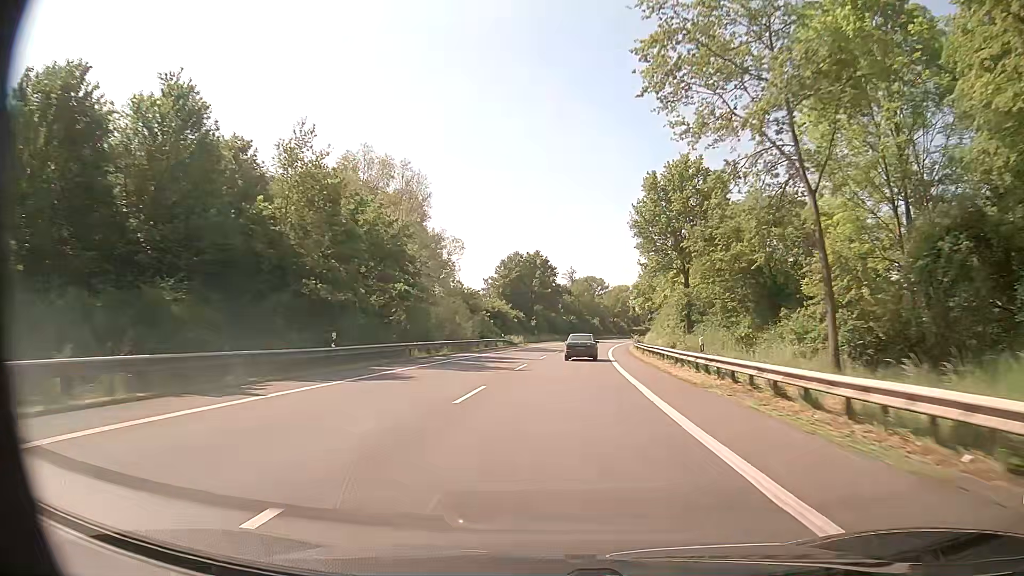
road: primary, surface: asphalt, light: Day
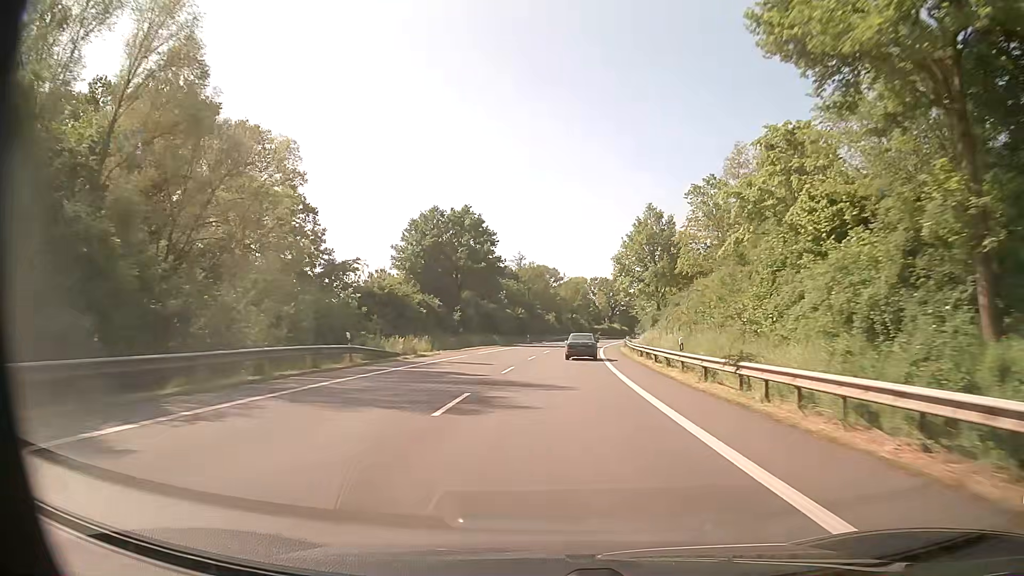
(+1.3, +38.7) m; +4°
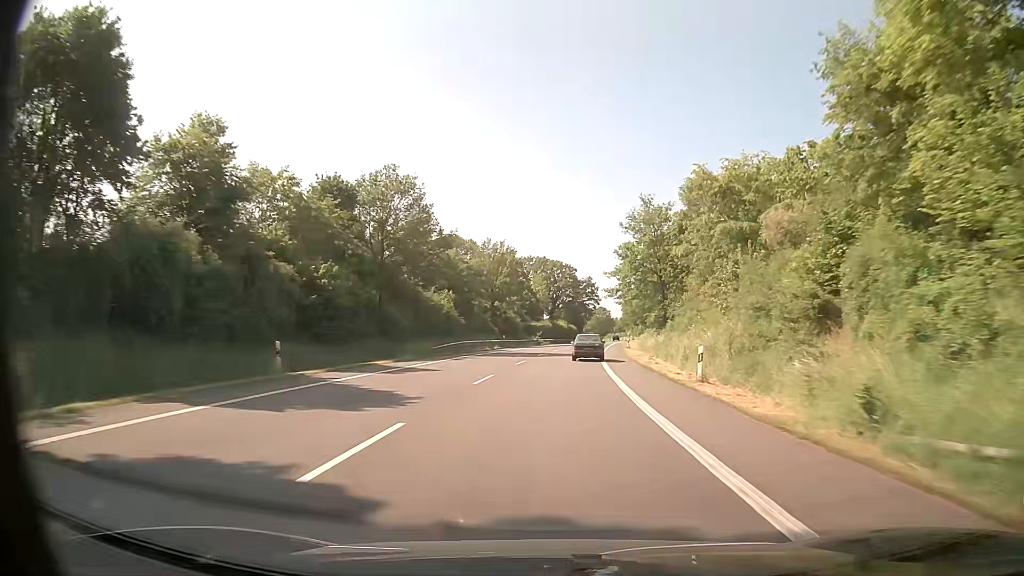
(+3.5, +65.8) m; +6°
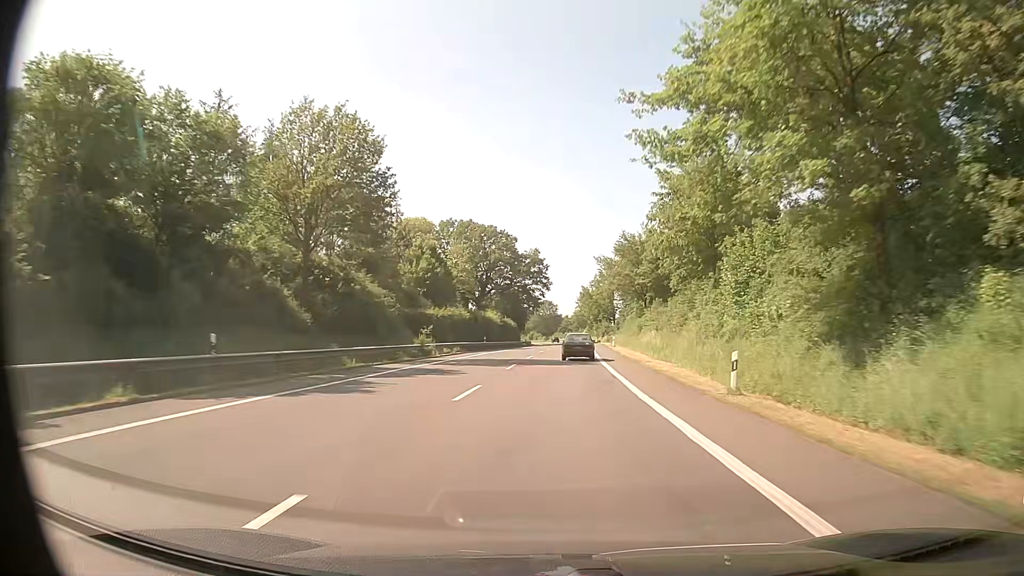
(+2.4, +53.4) m; +5°
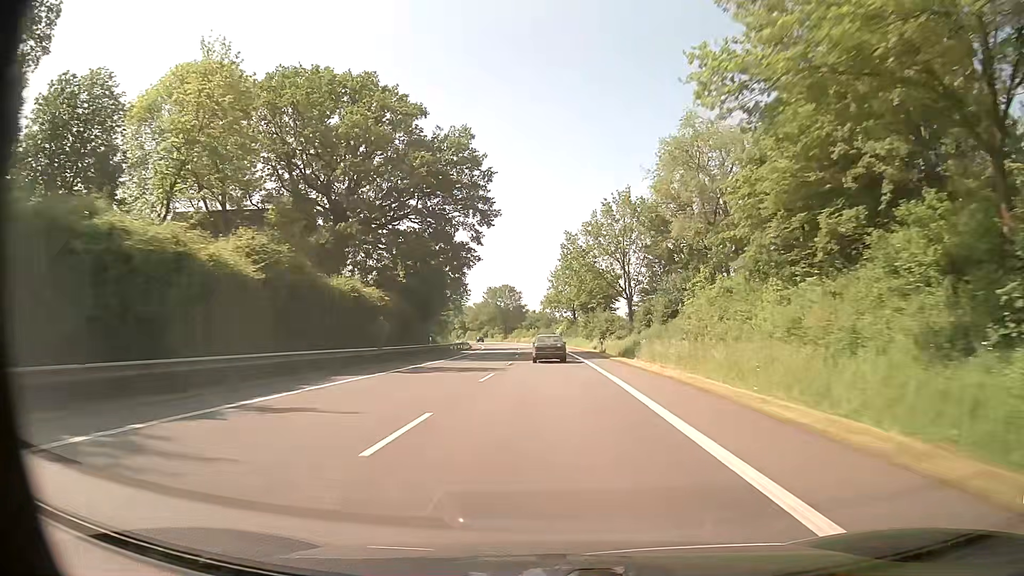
(+2.2, +66.9) m; +3°
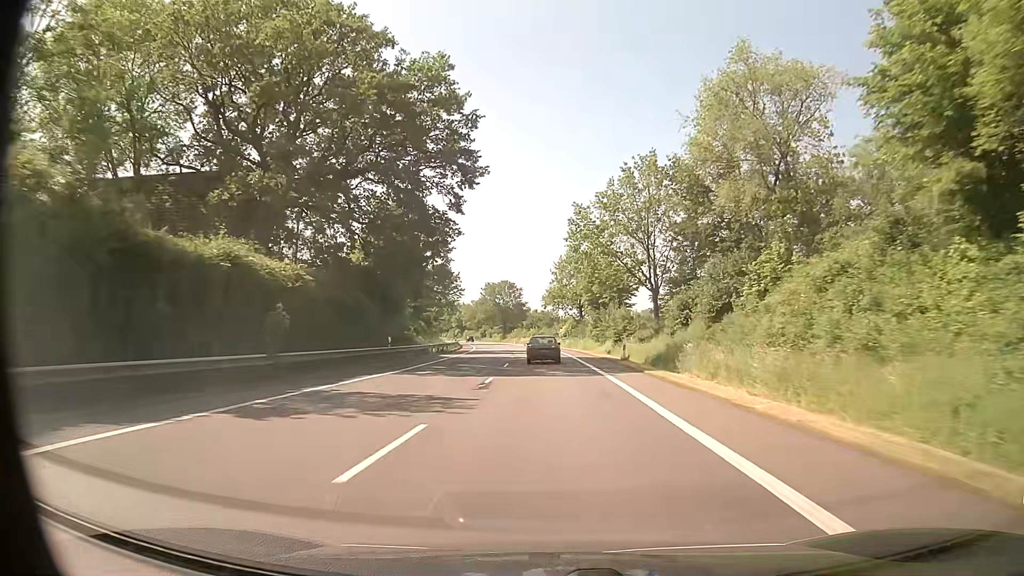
(0.0, +13.4) m; 0°
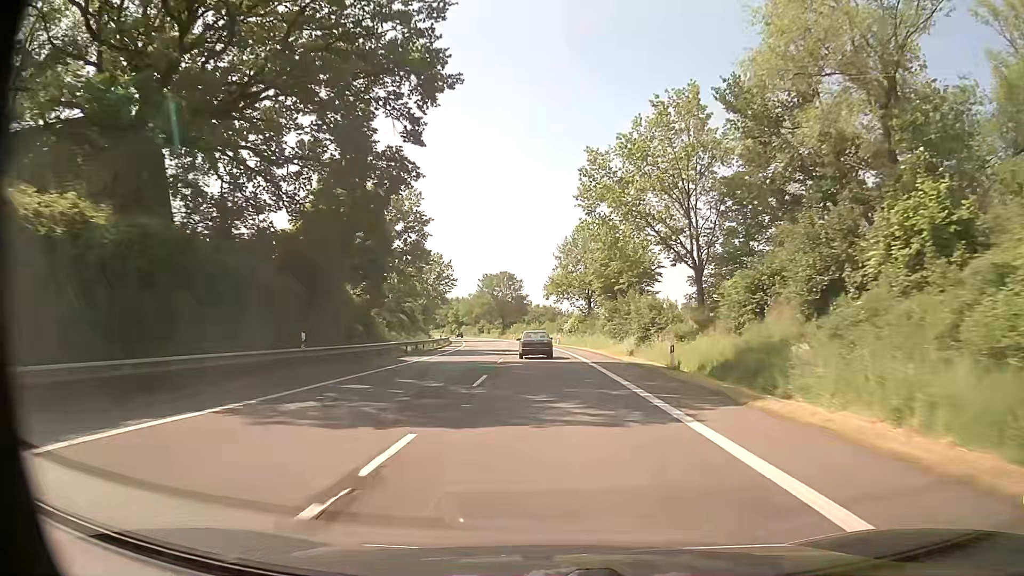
(-0.1, +13.4) m; -1°
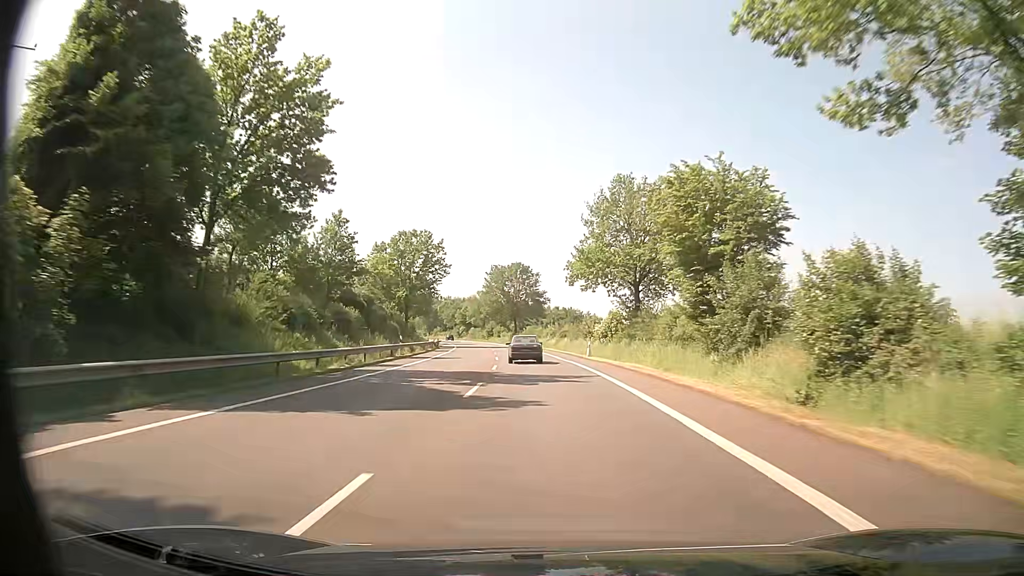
(-0.2, +26.8) m; -2°
(0, +10) (0, +20) (-1, +30) (-1, +40) (-2, +50) (-3, +60) (-4, +70) (-5, +80) (-6, +90) (-7, +100) m
